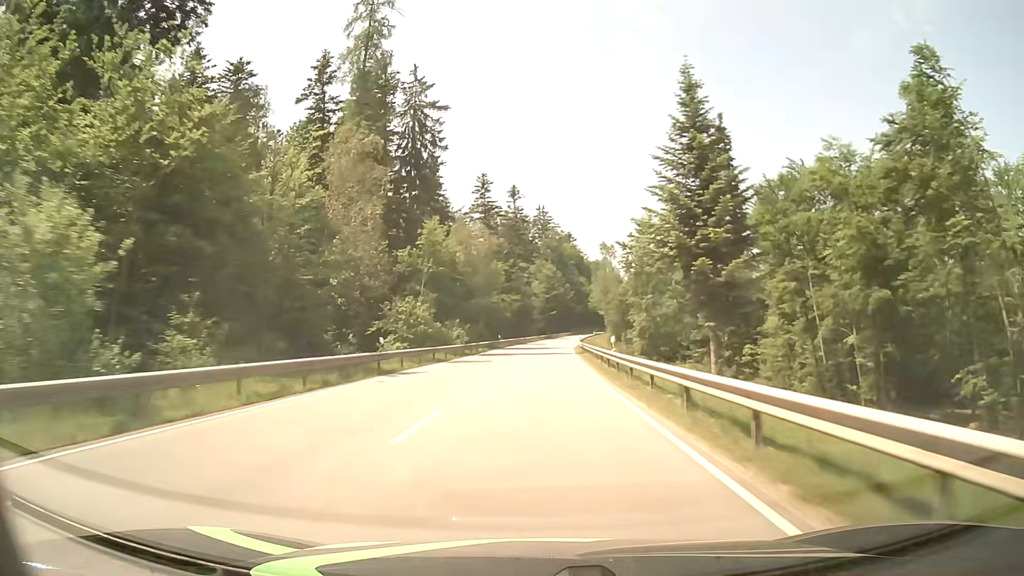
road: secondary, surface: asphalt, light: Day
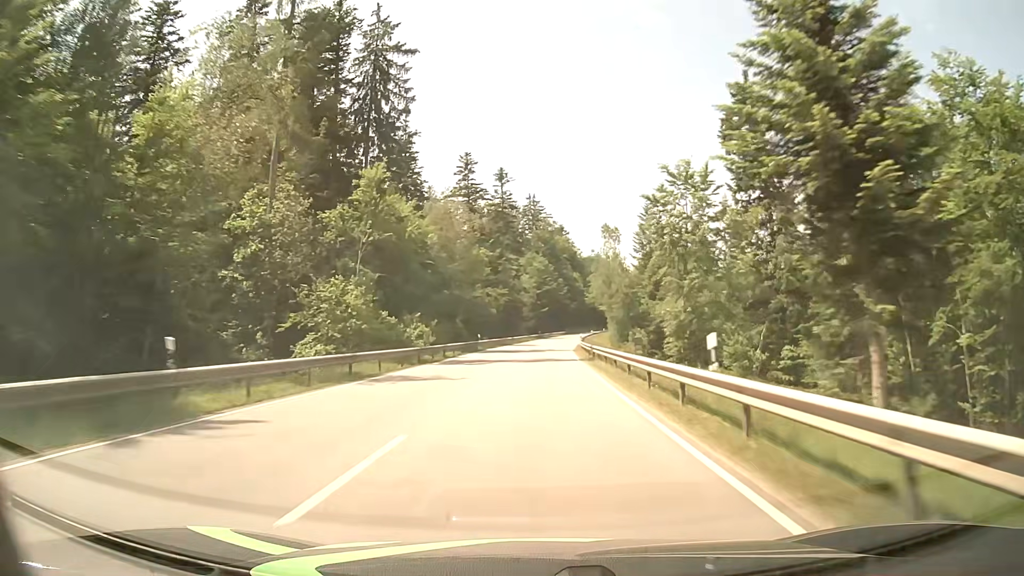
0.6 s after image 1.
(+0.1, +15.6) m; +1°
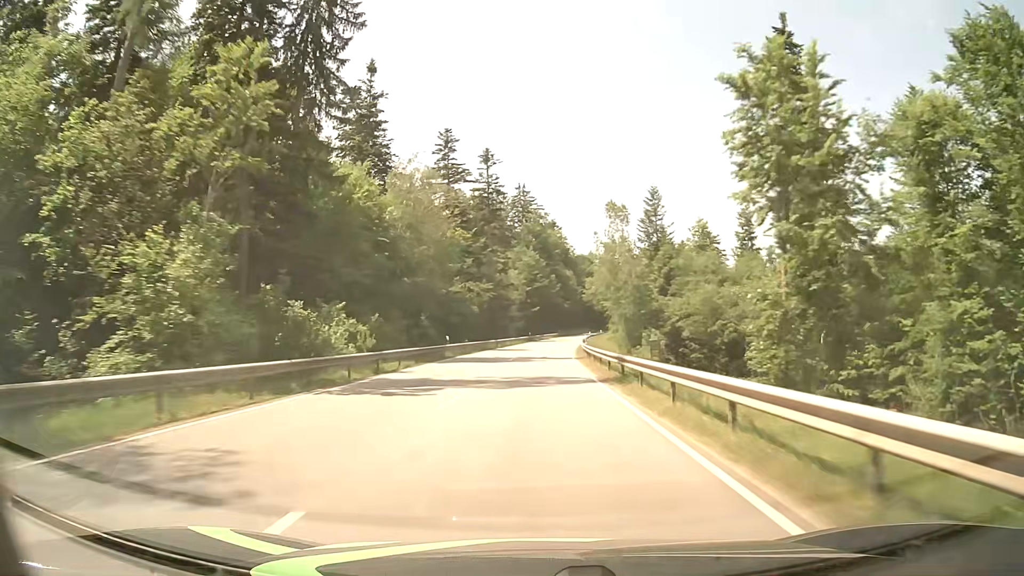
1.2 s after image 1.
(+0.1, +15.6) m; +1°
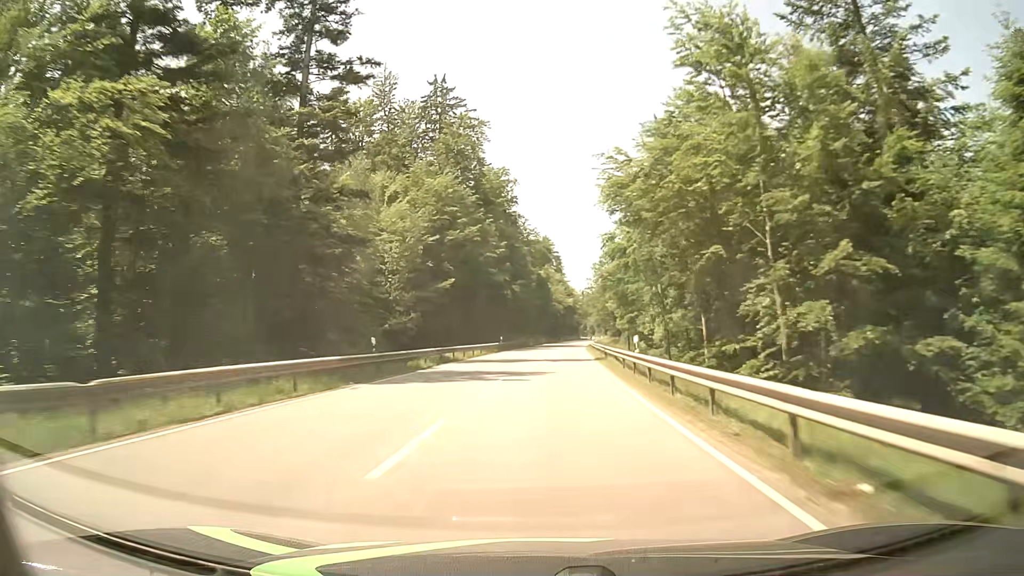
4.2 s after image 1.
(+2.8, +78.2) m; +4°
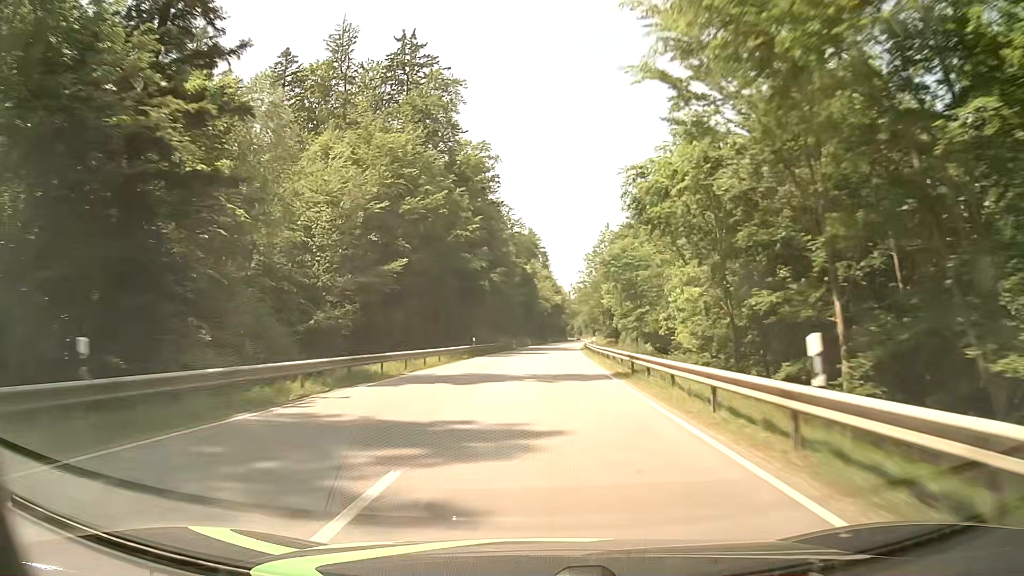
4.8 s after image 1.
(+0.2, +15.7) m; +1°
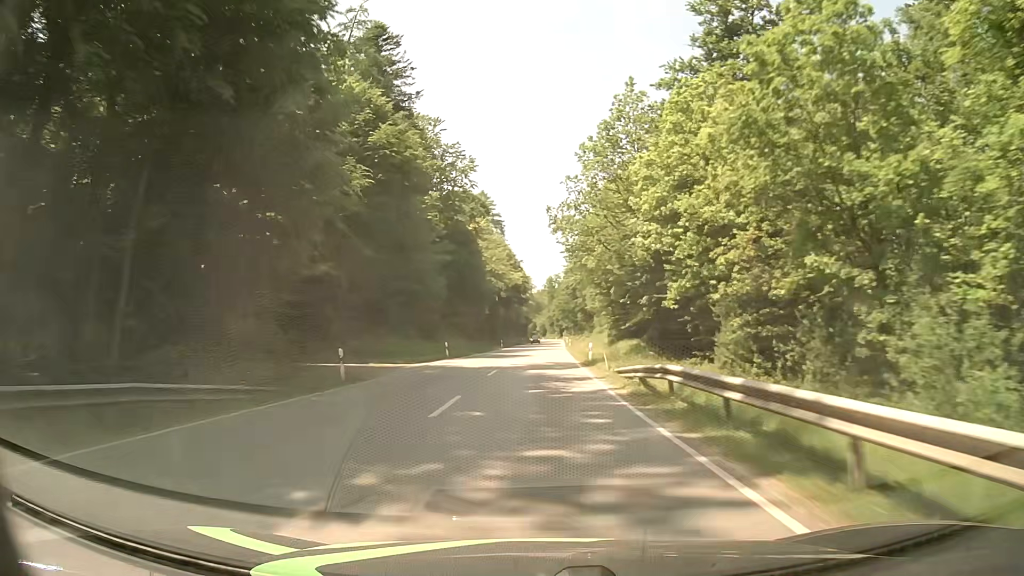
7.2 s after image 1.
(+2.3, +62.9) m; +4°
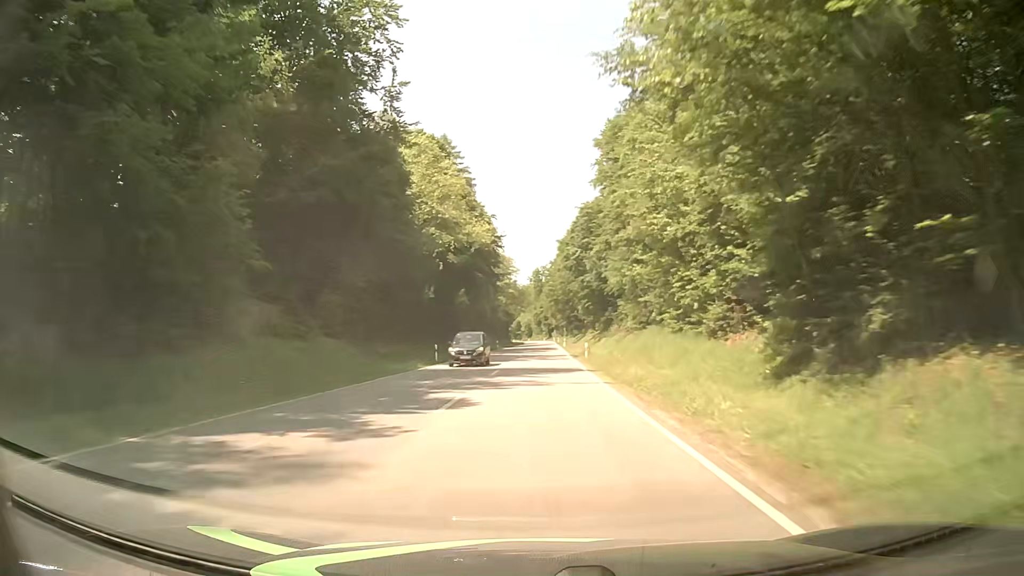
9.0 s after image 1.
(+0.4, +47.4) m; +1°
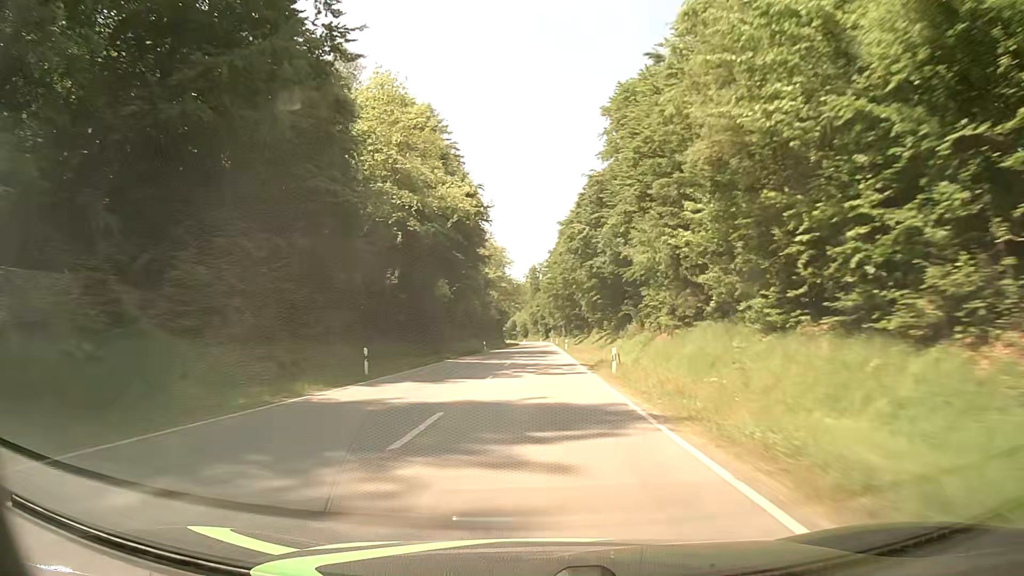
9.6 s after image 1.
(0.0, +15.8) m; 0°
(0, +10) (0, +20) (0, +30) (0, +40) (0, +50) (0, +60) (0, +70) (+1, +80) (+1, +90) (+1, +100) m
